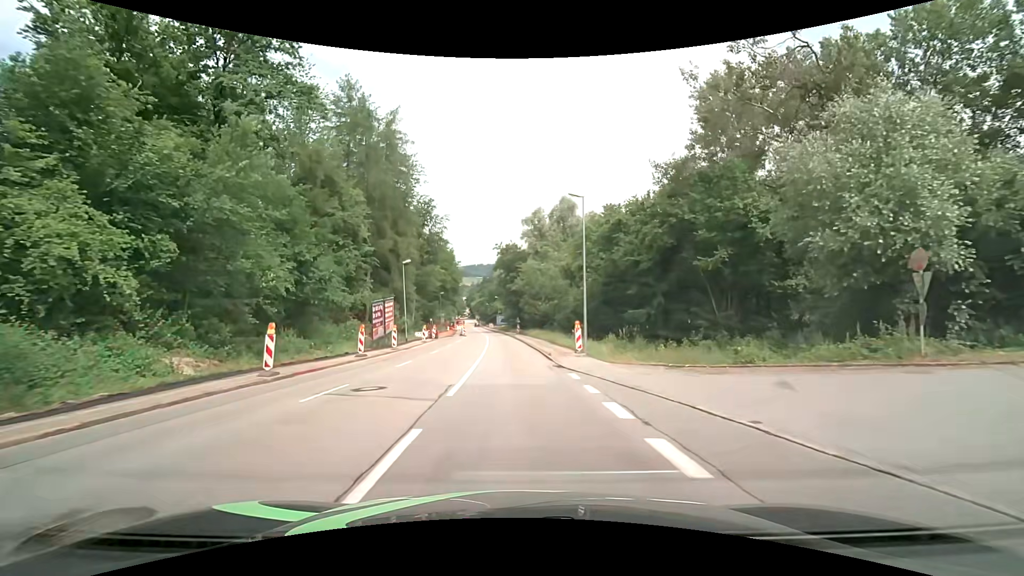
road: tertiary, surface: asphalt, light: Day
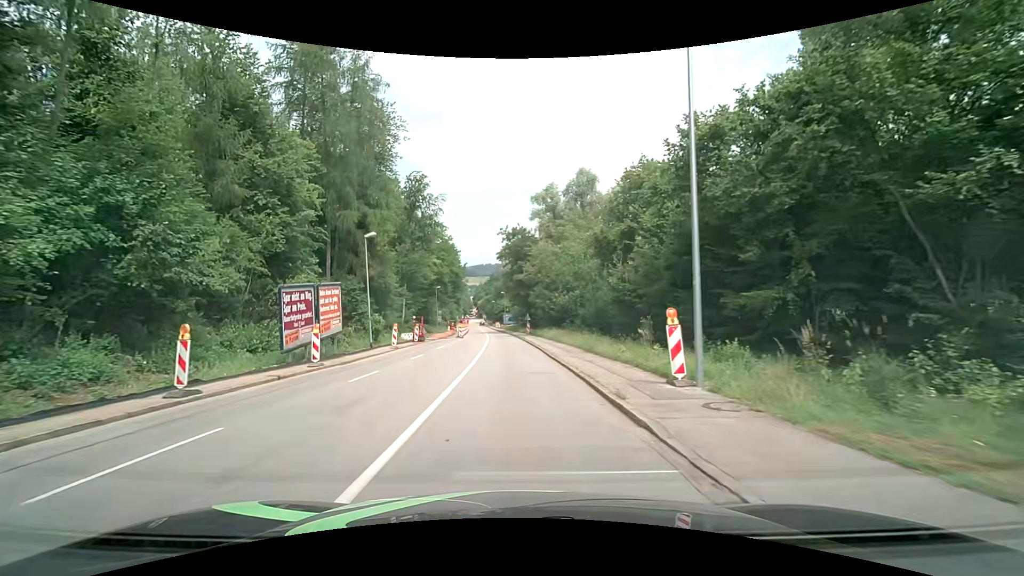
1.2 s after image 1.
(-0.1, +14.7) m; -1°
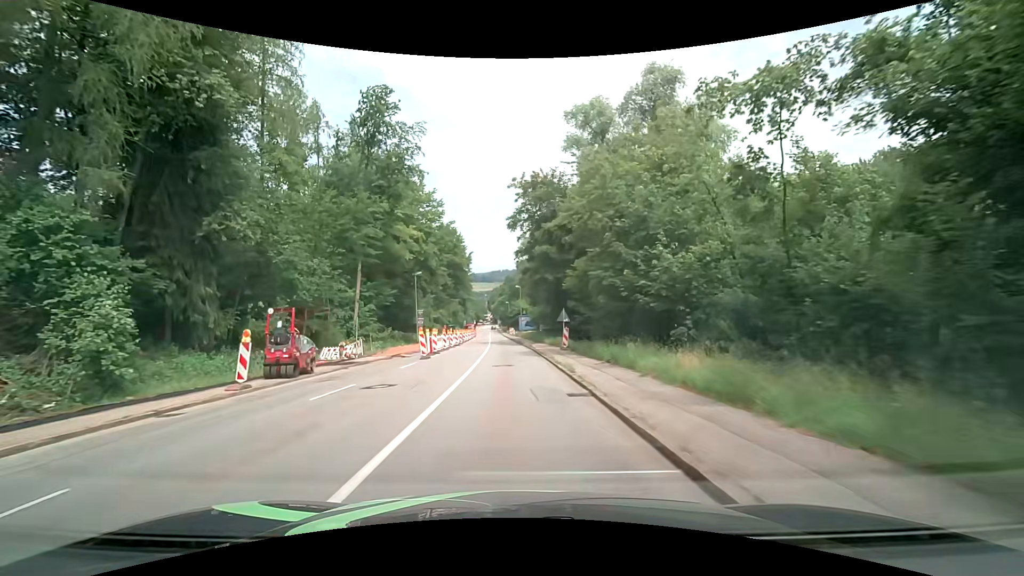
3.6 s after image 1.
(-0.6, +29.9) m; -3°
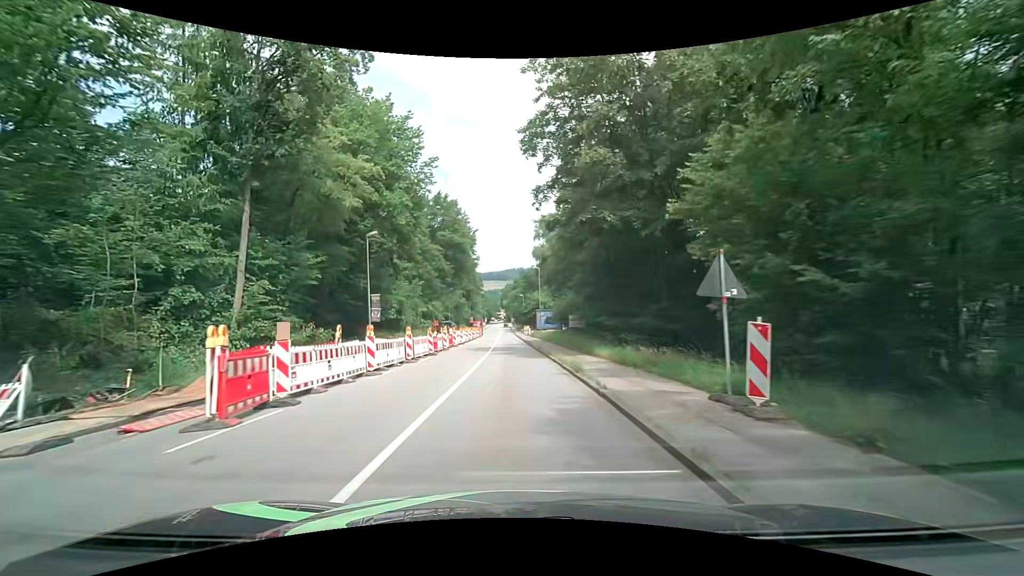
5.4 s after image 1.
(-0.1, +22.5) m; -1°
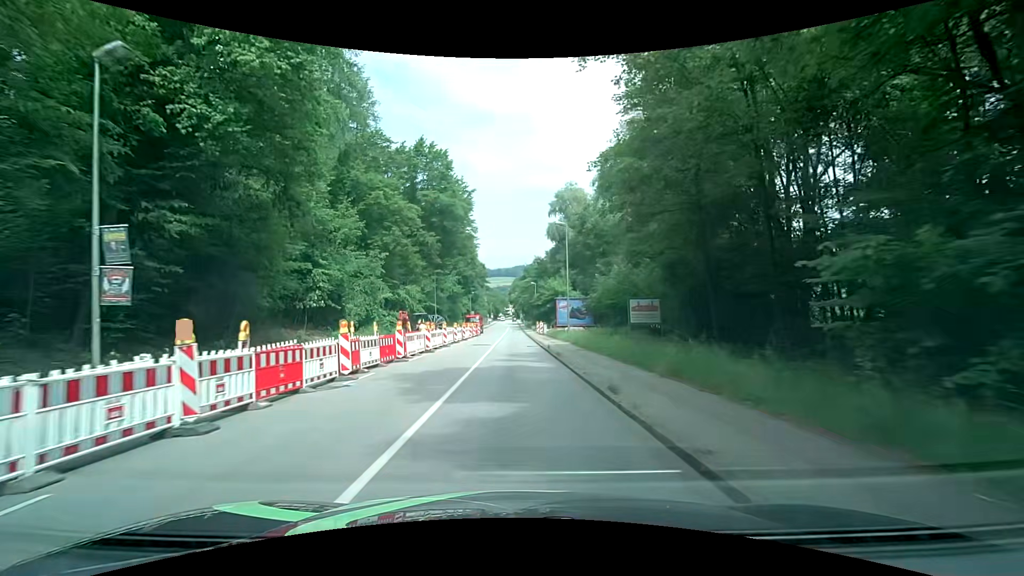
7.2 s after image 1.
(-0.4, +22.5) m; -2°
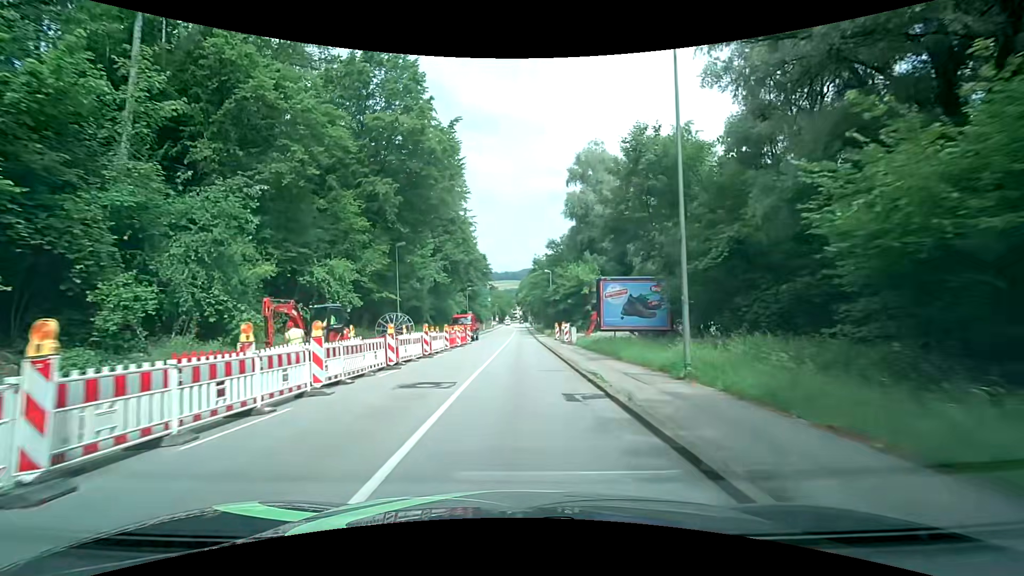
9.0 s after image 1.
(0.0, +22.3) m; 0°
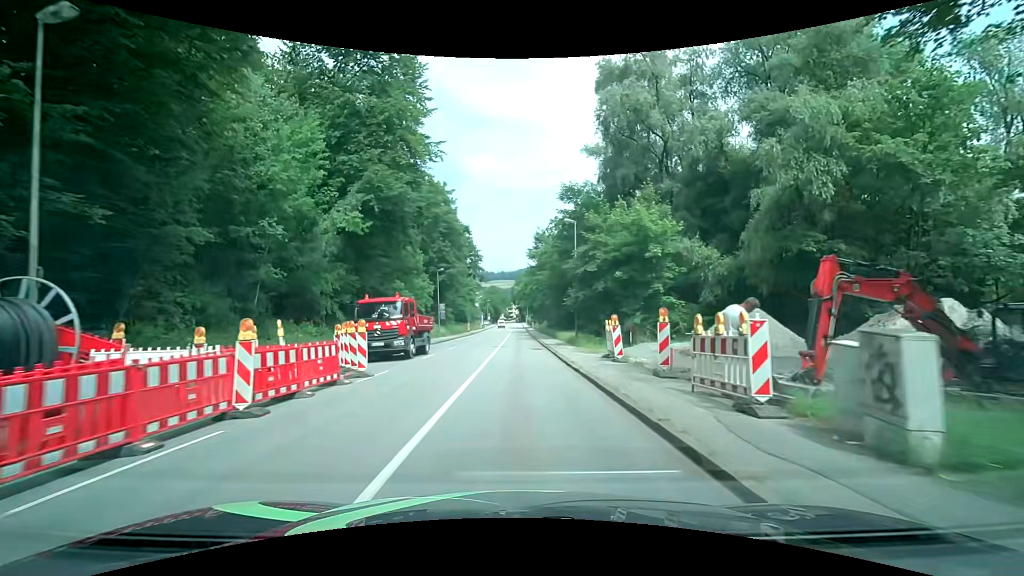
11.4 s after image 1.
(-0.2, +29.1) m; 0°
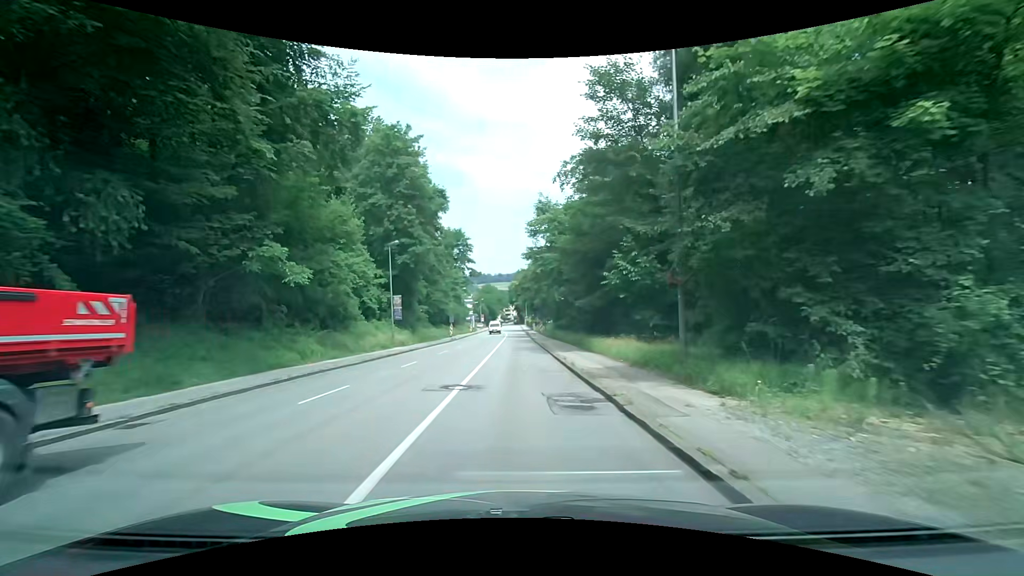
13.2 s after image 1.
(0.0, +21.2) m; 0°
(0, +10) (0, +20) (0, +30) (0, +40) (0, +50) (0, +60) (0, +70) (0, +80) (0, +90) (-1, +100) m
